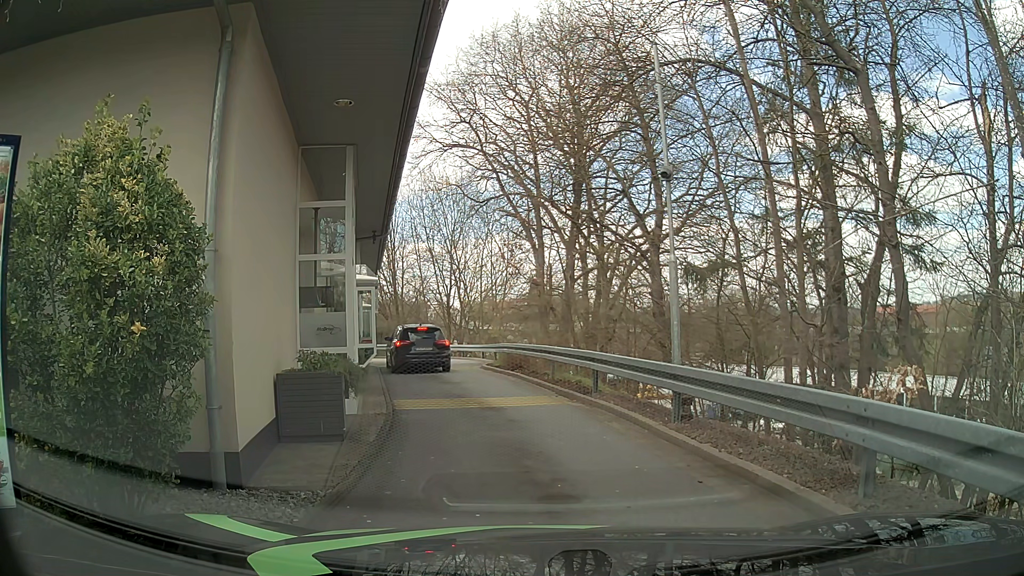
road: tertiary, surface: asphalt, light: Day
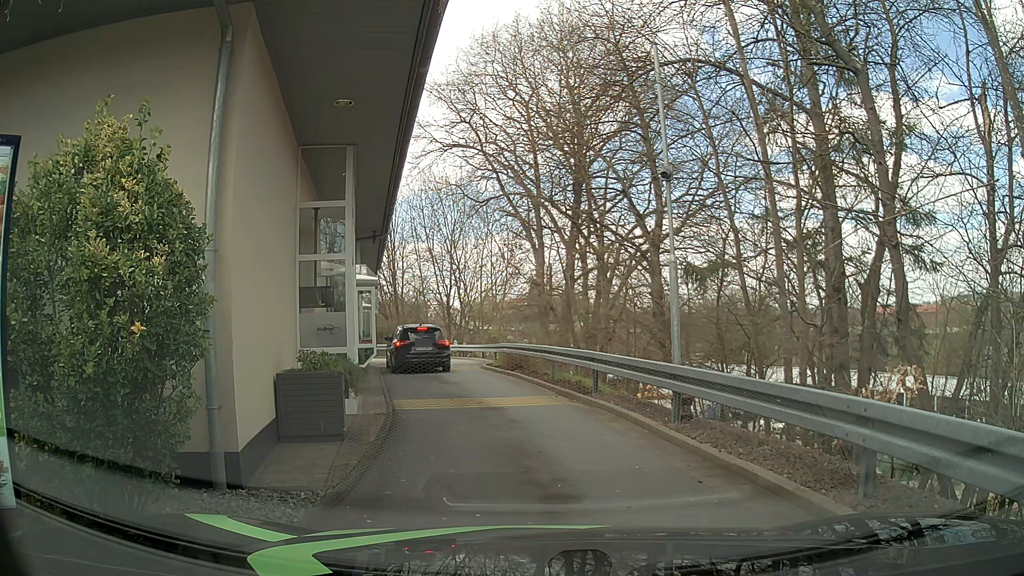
(0.0, 0.0) m; 0°
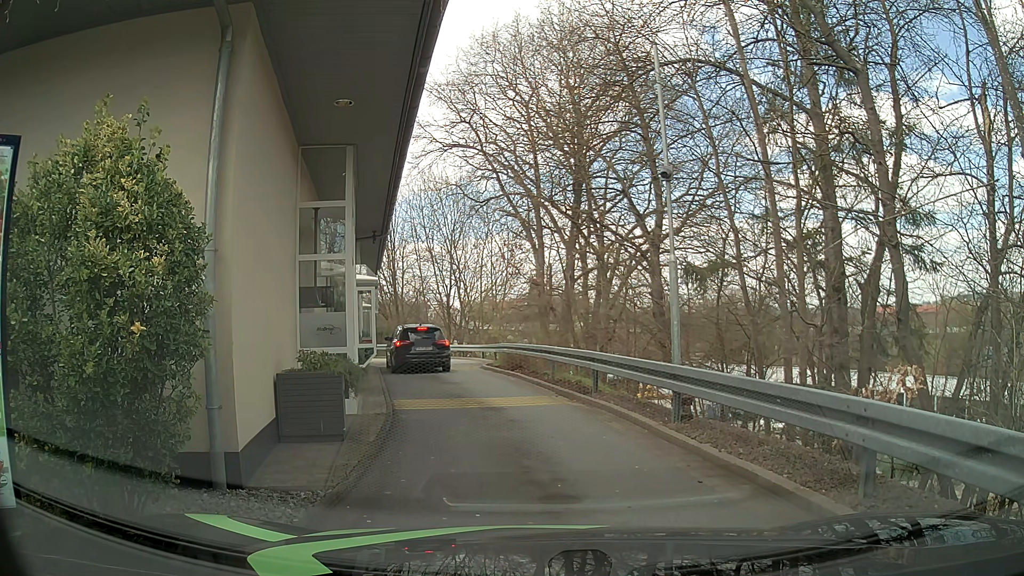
(0.0, 0.0) m; 0°
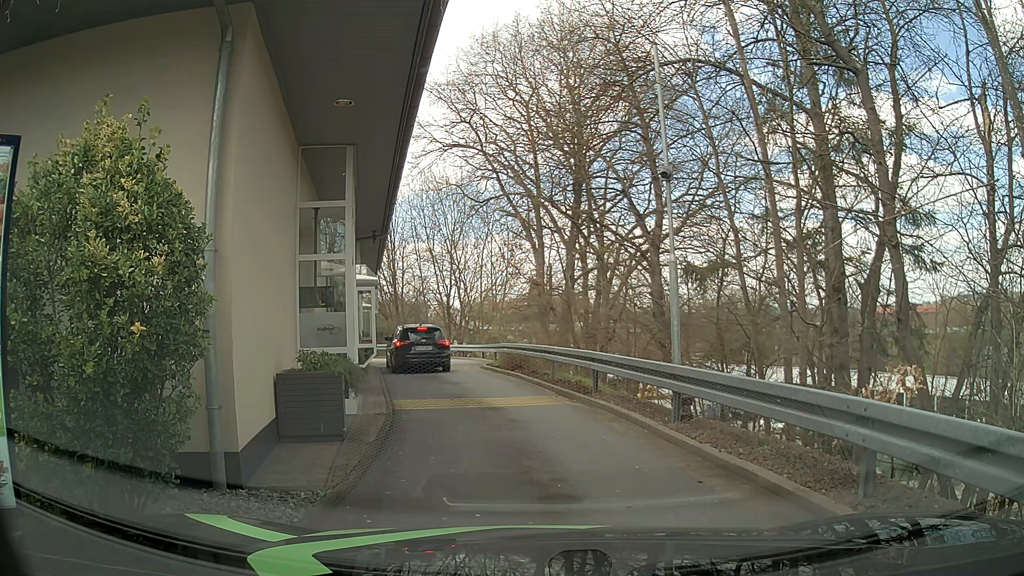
(0.0, 0.0) m; 0°
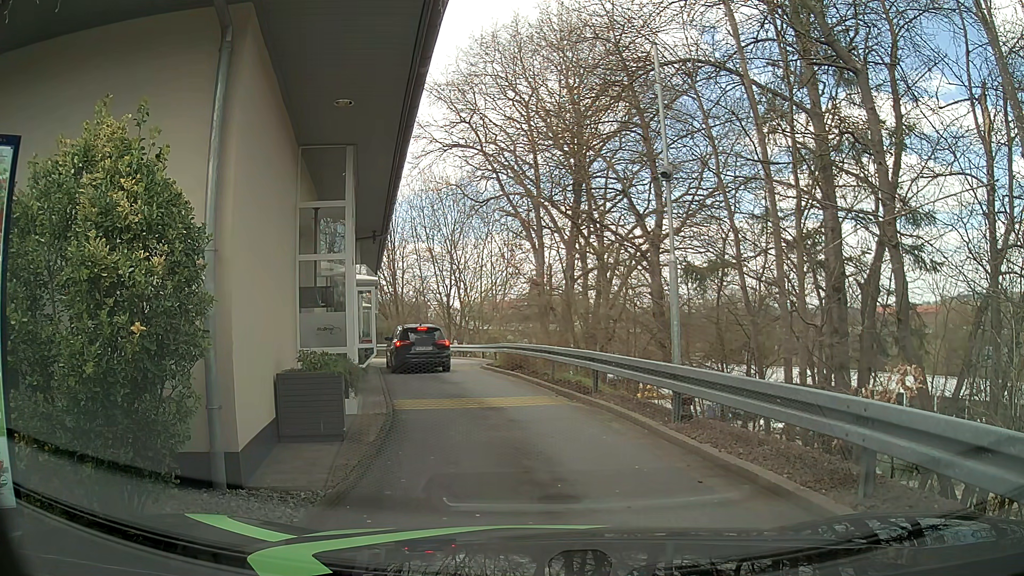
(0.0, 0.0) m; 0°
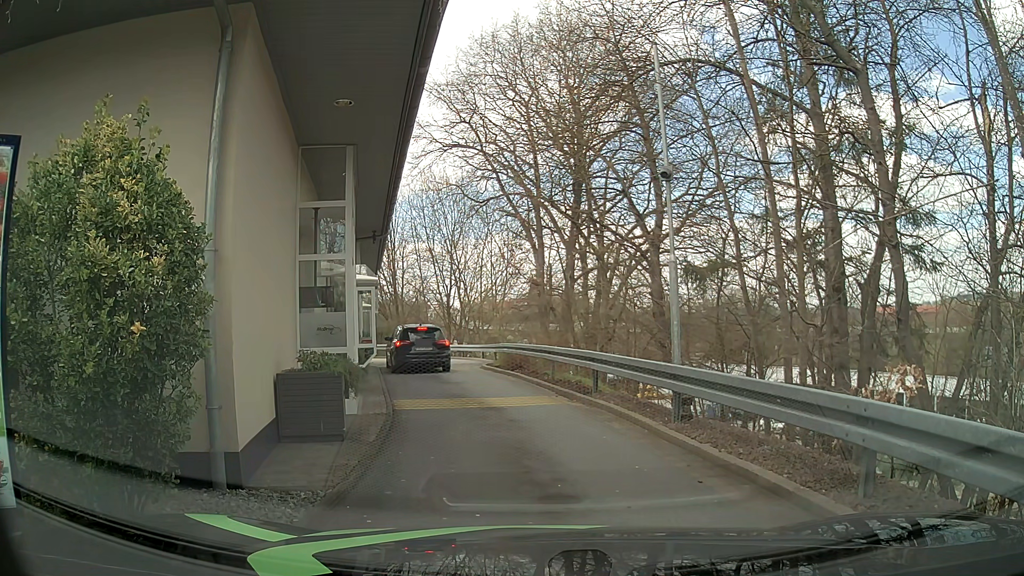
(0.0, 0.0) m; 0°
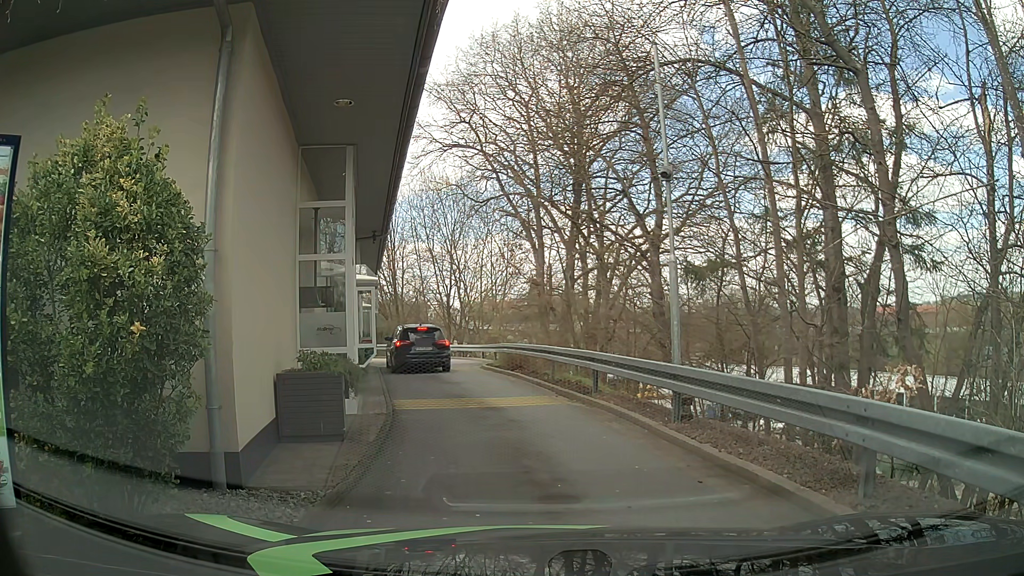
(0.0, 0.0) m; 0°
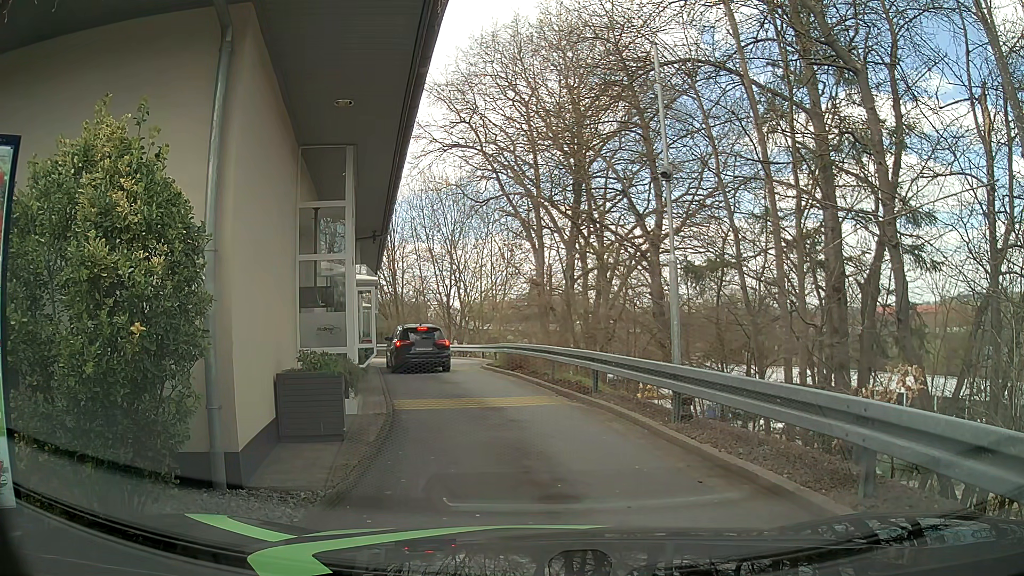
(0.0, 0.0) m; 0°
